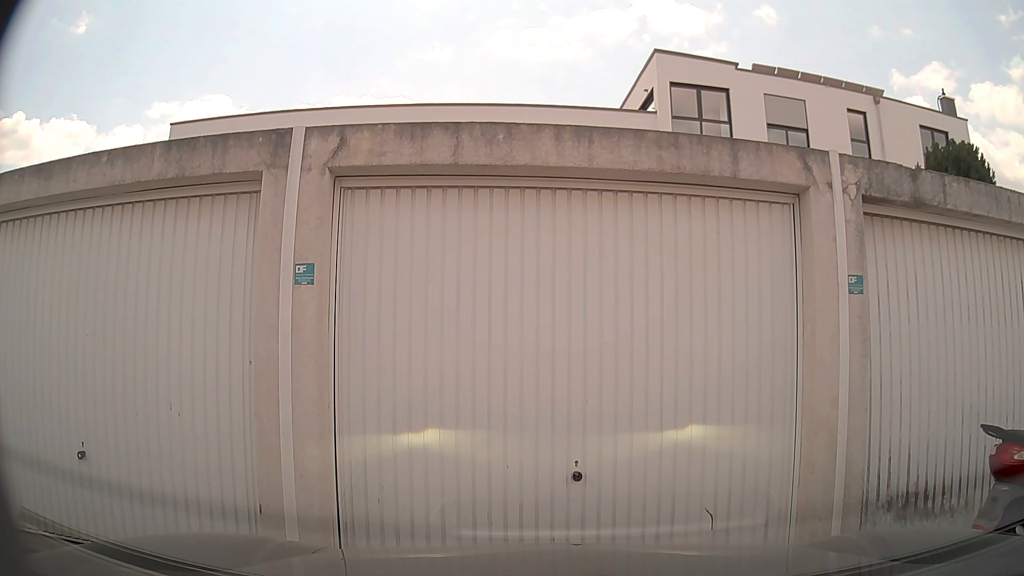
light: Day
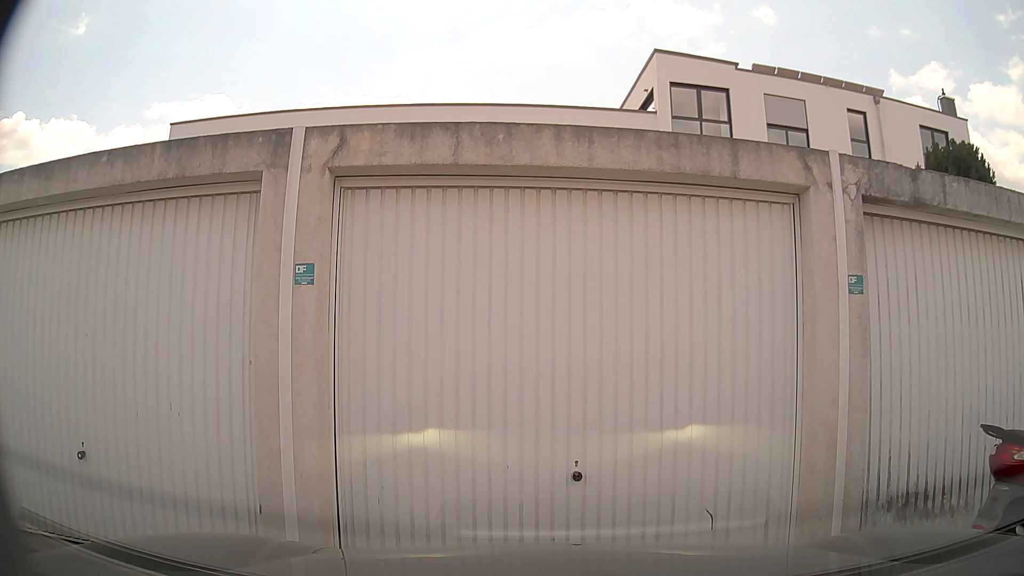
(0.0, 0.0) m; 0°
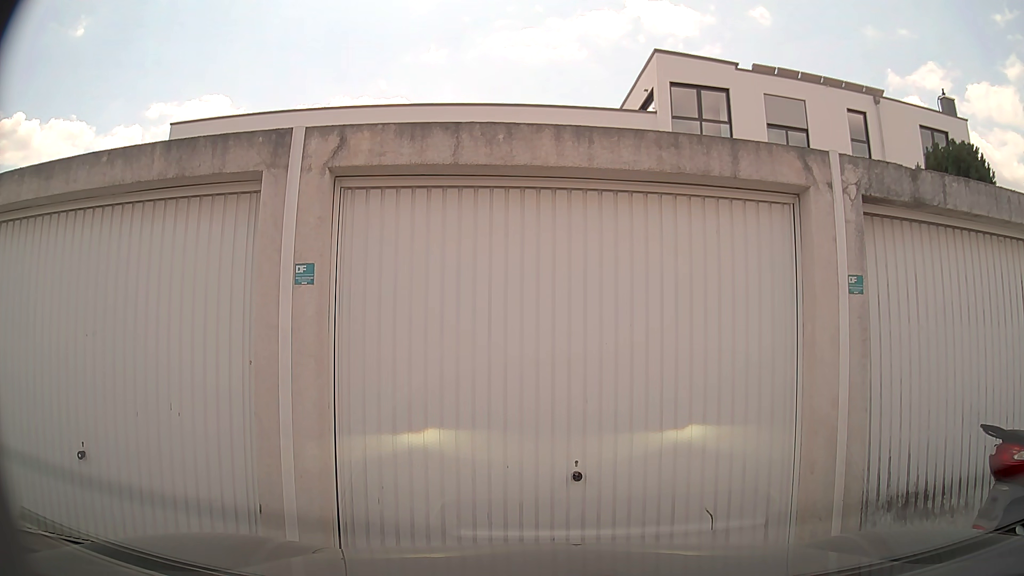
(0.0, 0.0) m; 0°
